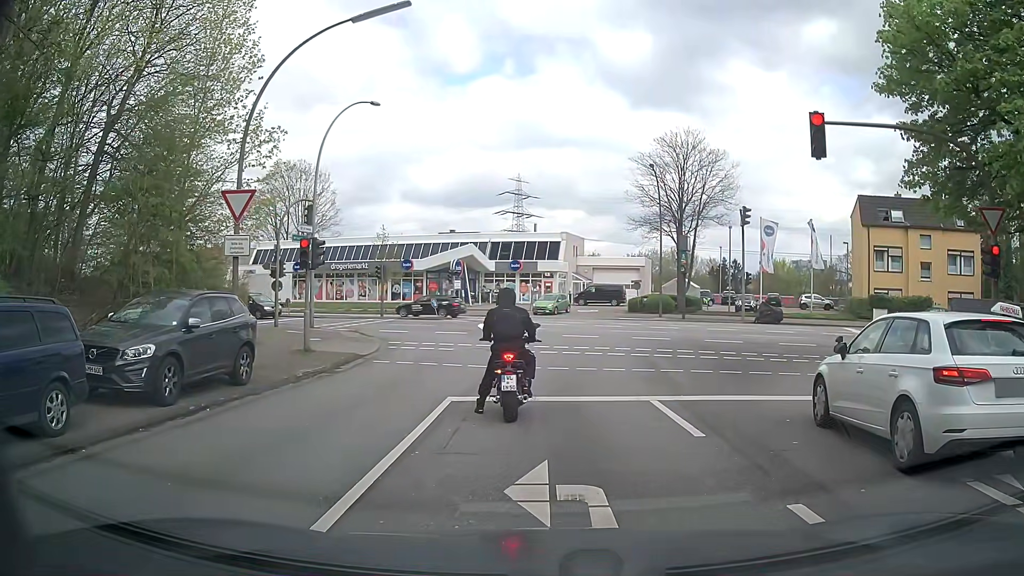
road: residential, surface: asphalt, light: Day
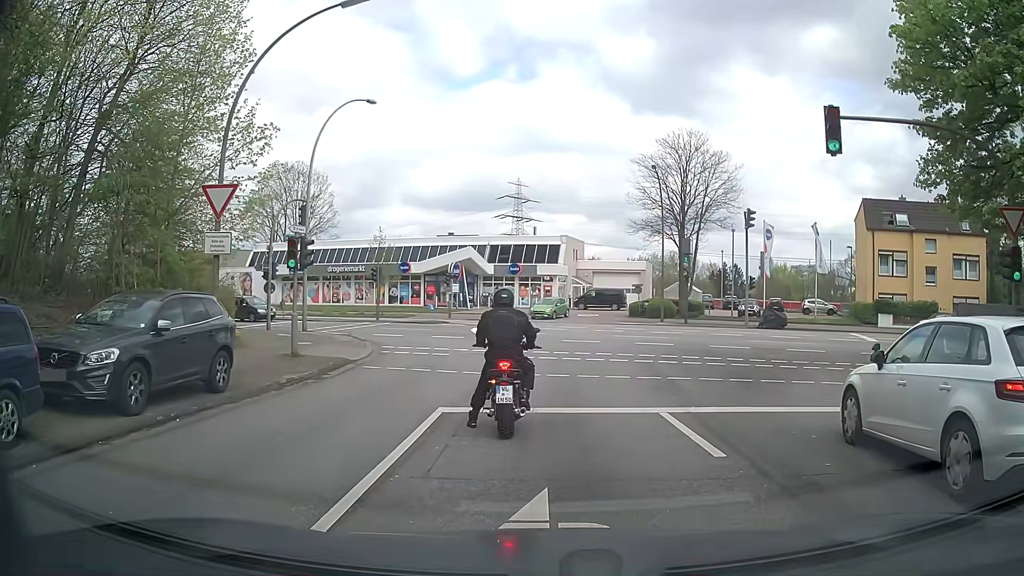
(0.0, +0.9) m; 0°
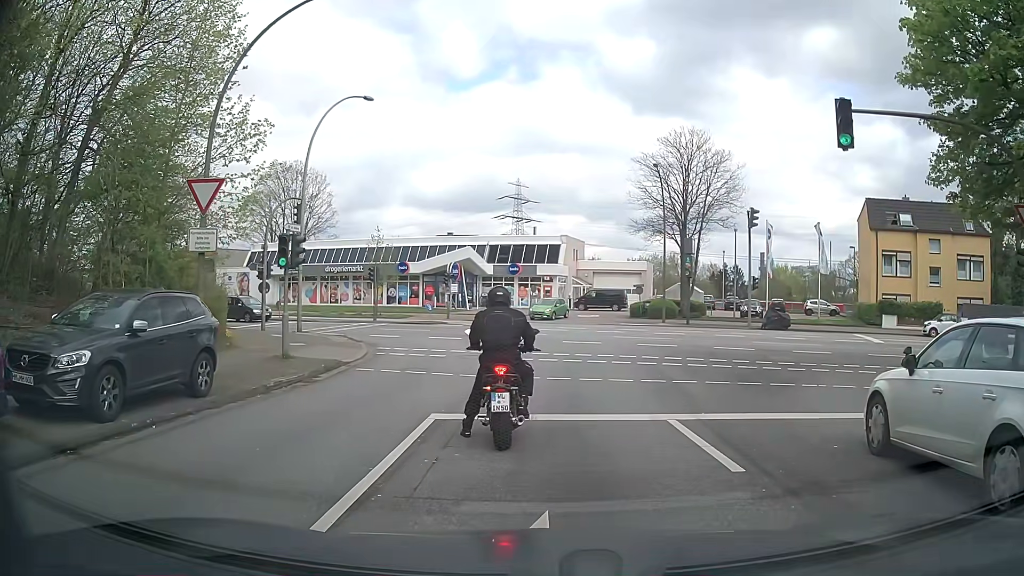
(0.0, +0.7) m; 0°
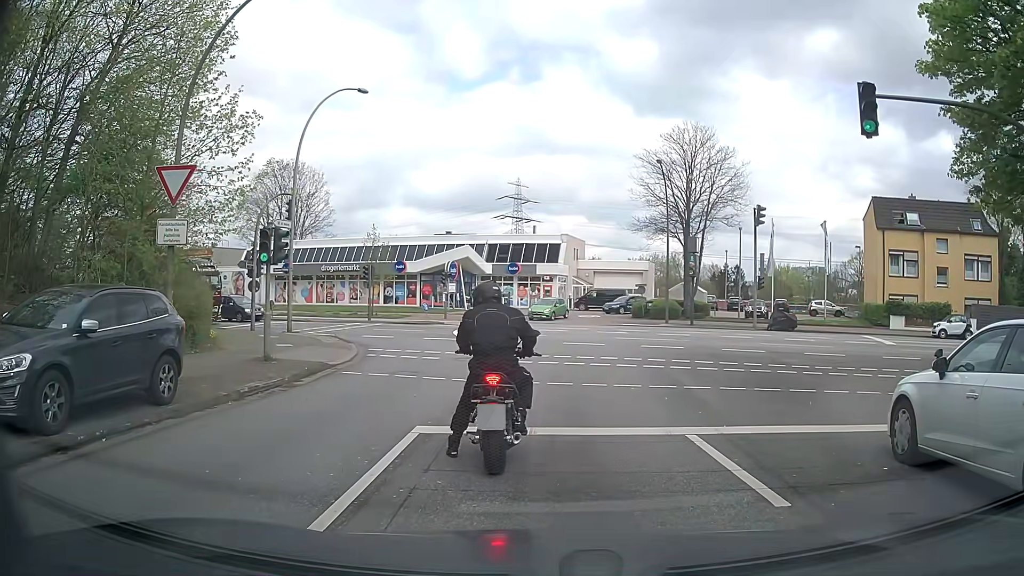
(0.0, +1.2) m; 0°
